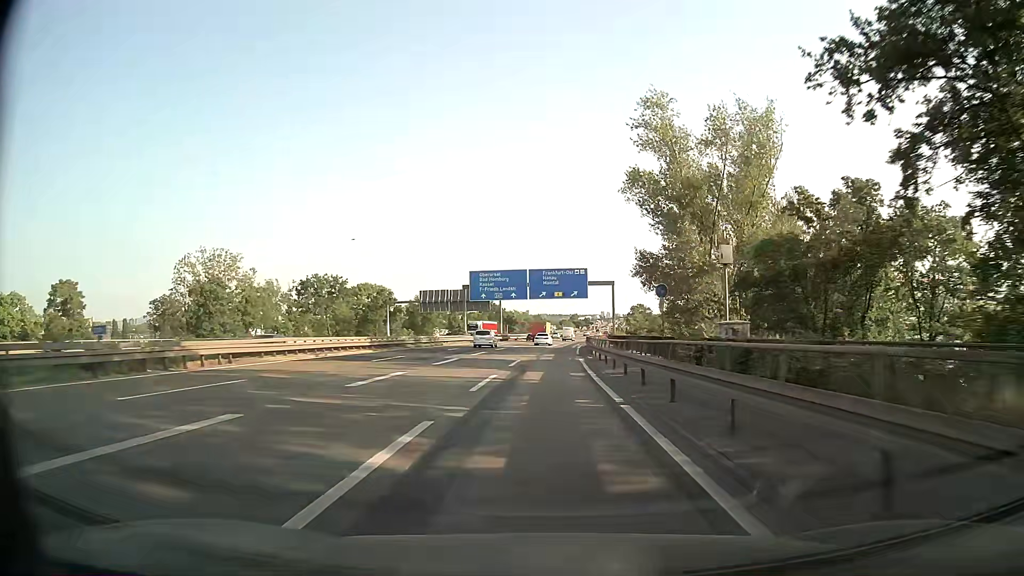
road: motorway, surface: asphalt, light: Day
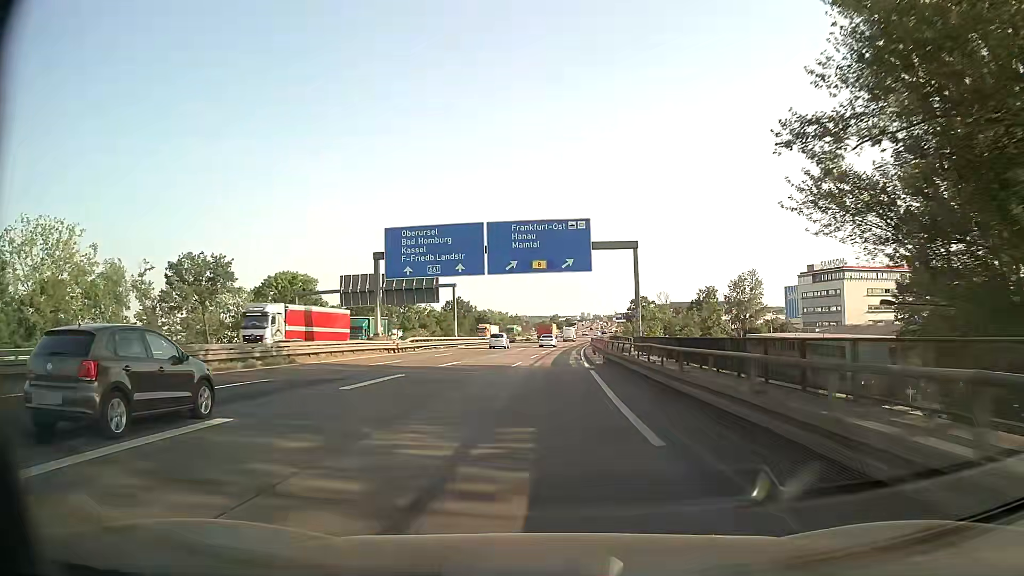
(+0.6, +36.8) m; +2°
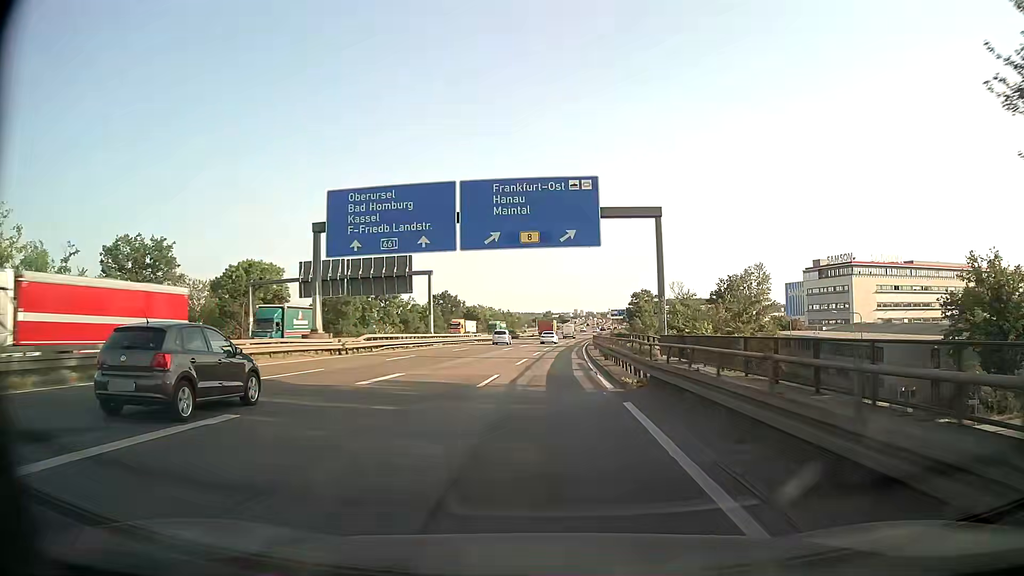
(0.0, +12.3) m; 0°
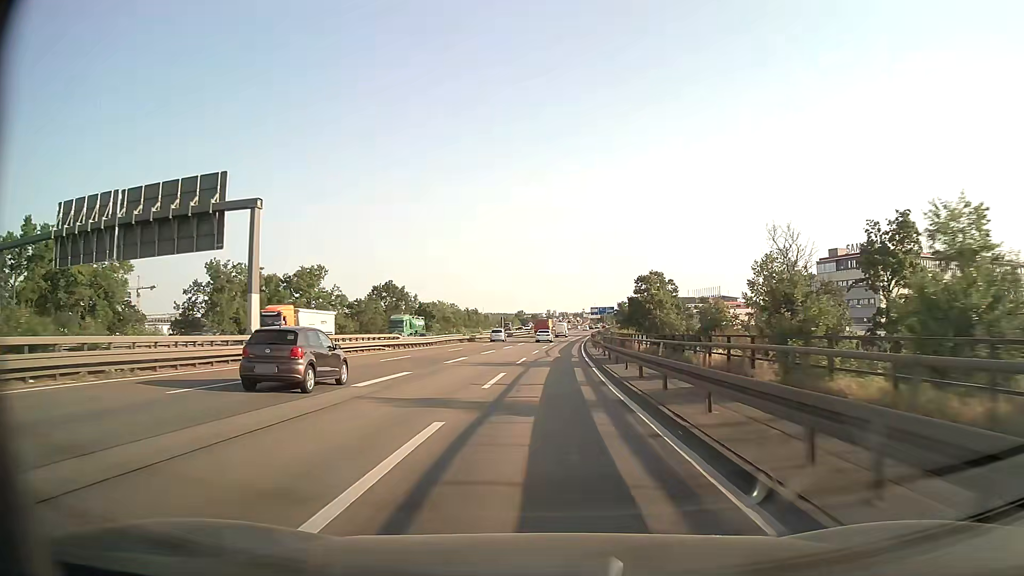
(+0.8, +37.0) m; +3°
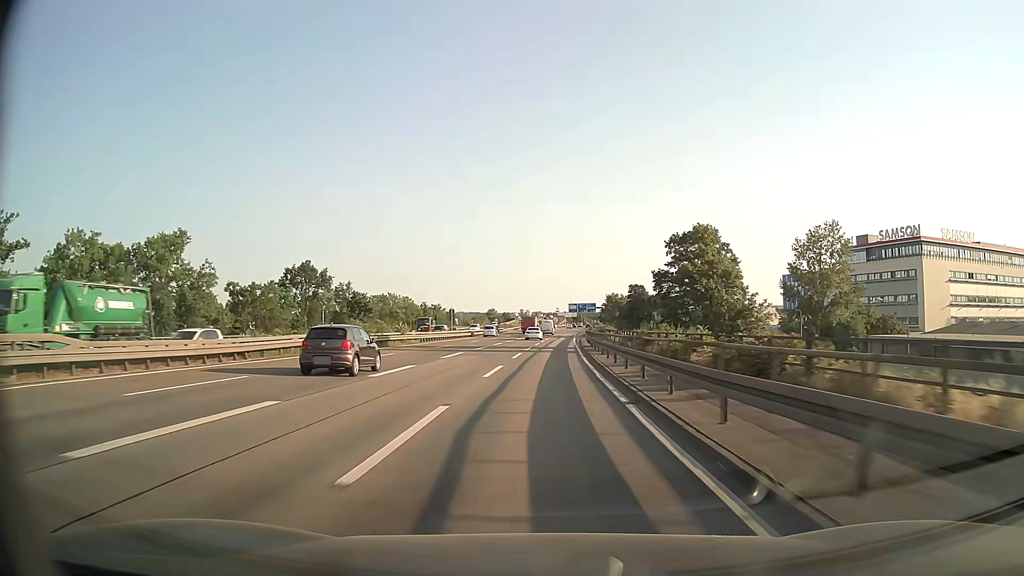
(+0.7, +37.3) m; +2°
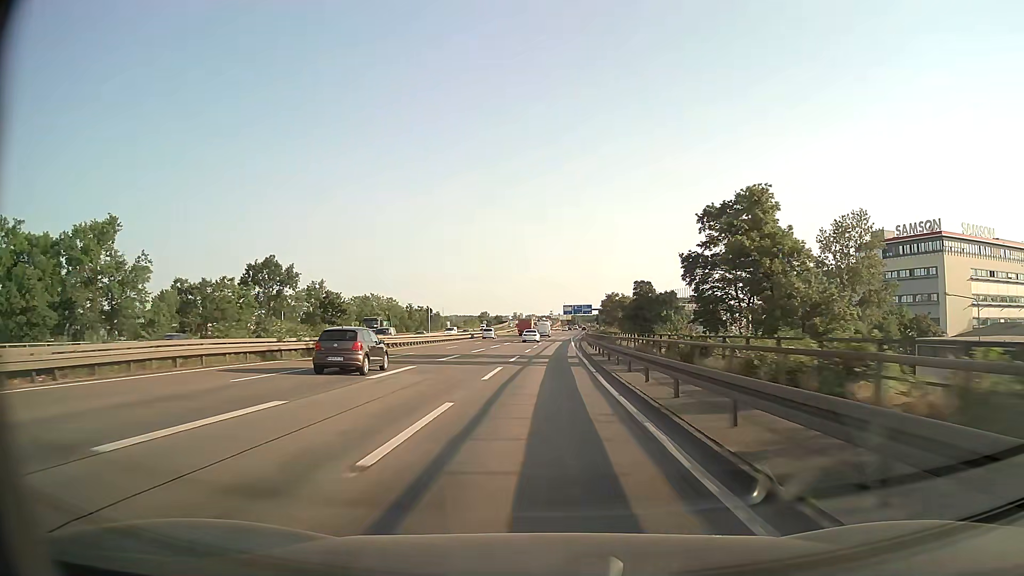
(+0.1, +12.5) m; +1°
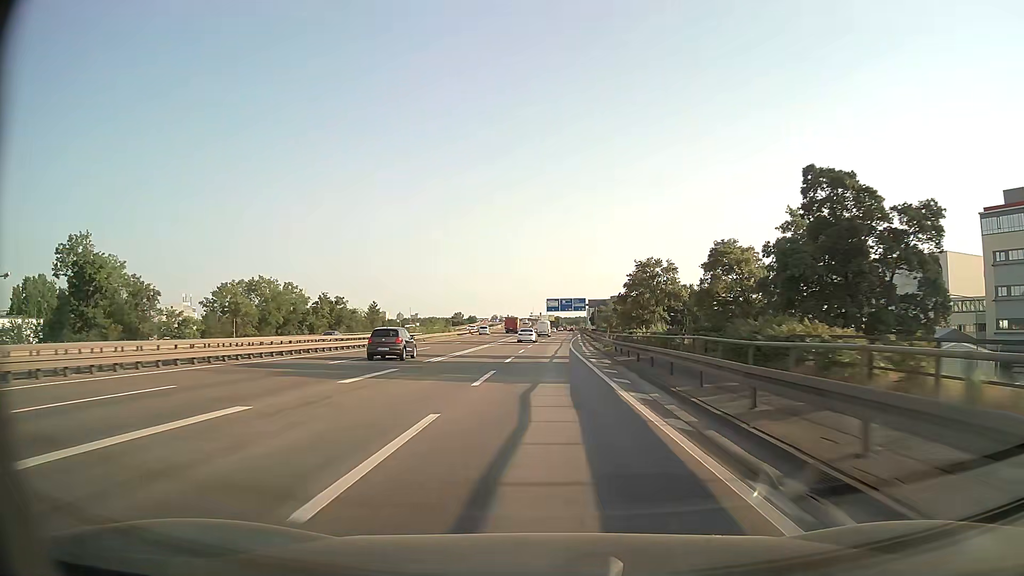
(+1.2, +62.7) m; +2°
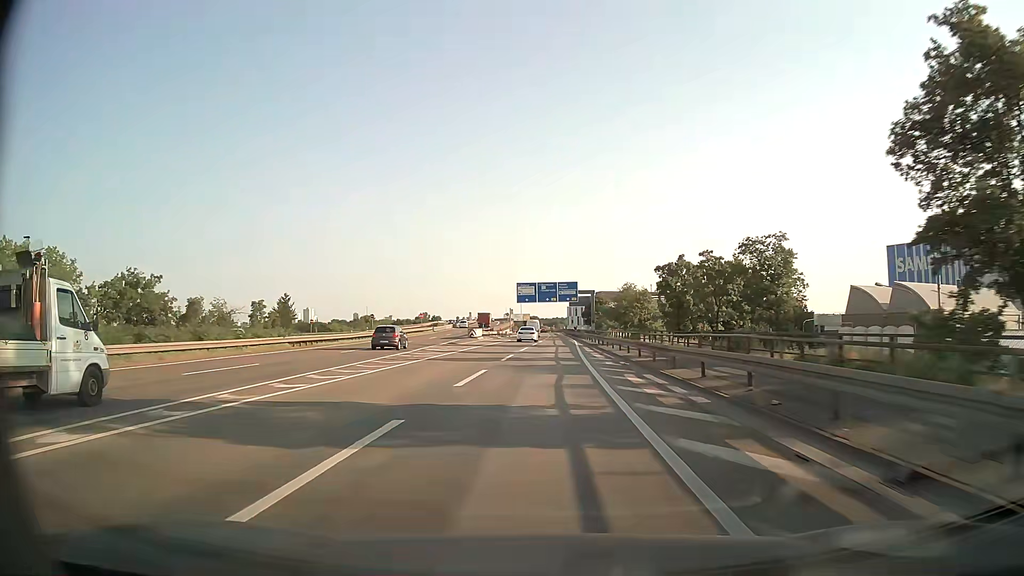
(+1.3, +62.0) m; +2°
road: motorway_link
(0, +10) (0, +20) (0, +30) (+1, +40) (+1, +50) (+1, +60) (+2, +70) (+2, +80) (+2, +90) (+2, +100) m
